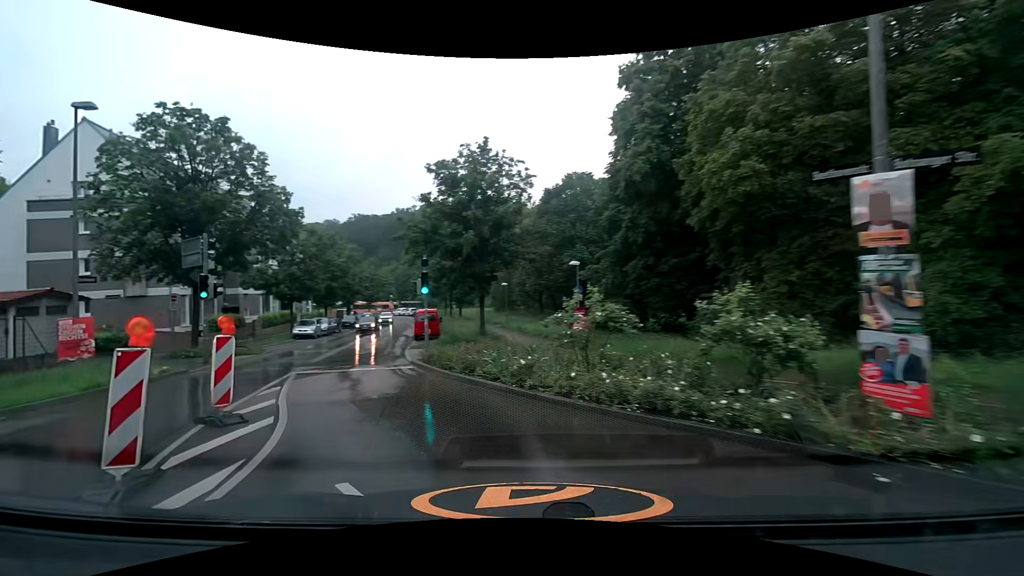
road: tertiary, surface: asphalt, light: Day
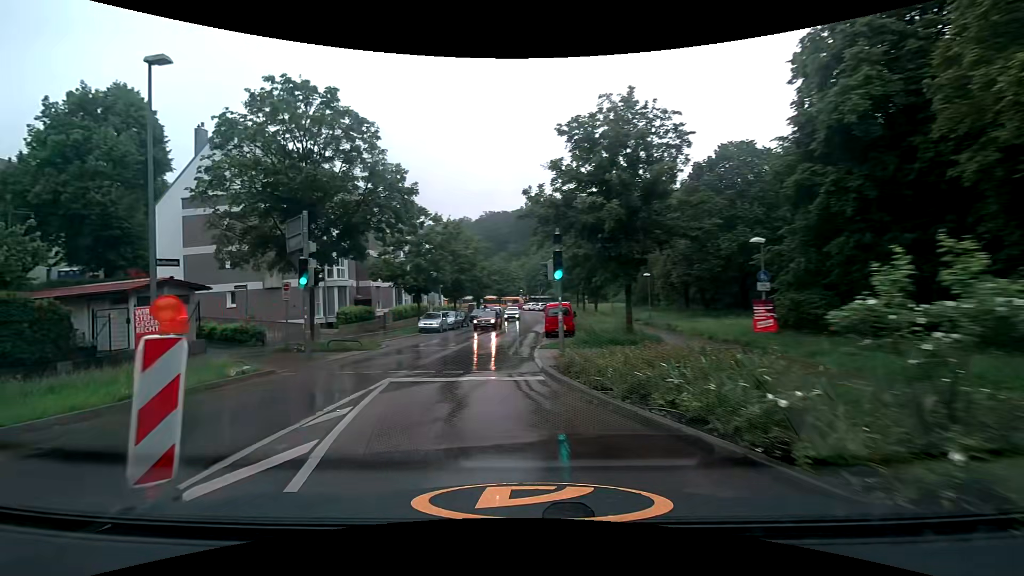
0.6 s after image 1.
(-0.7, +4.8) m; -17°
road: secondary
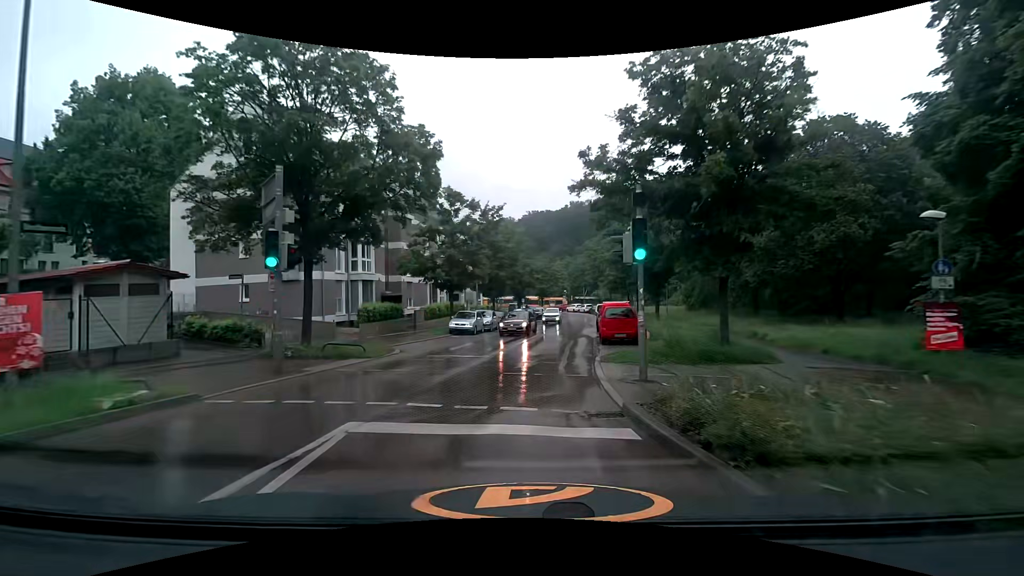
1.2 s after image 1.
(-0.4, +5.2) m; -6°
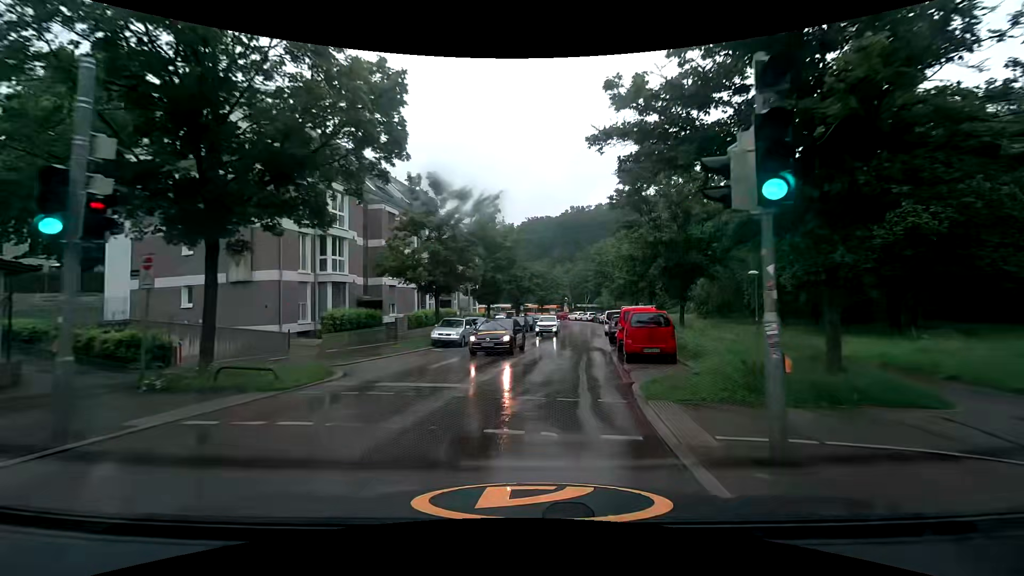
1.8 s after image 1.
(-0.1, +5.4) m; -1°
